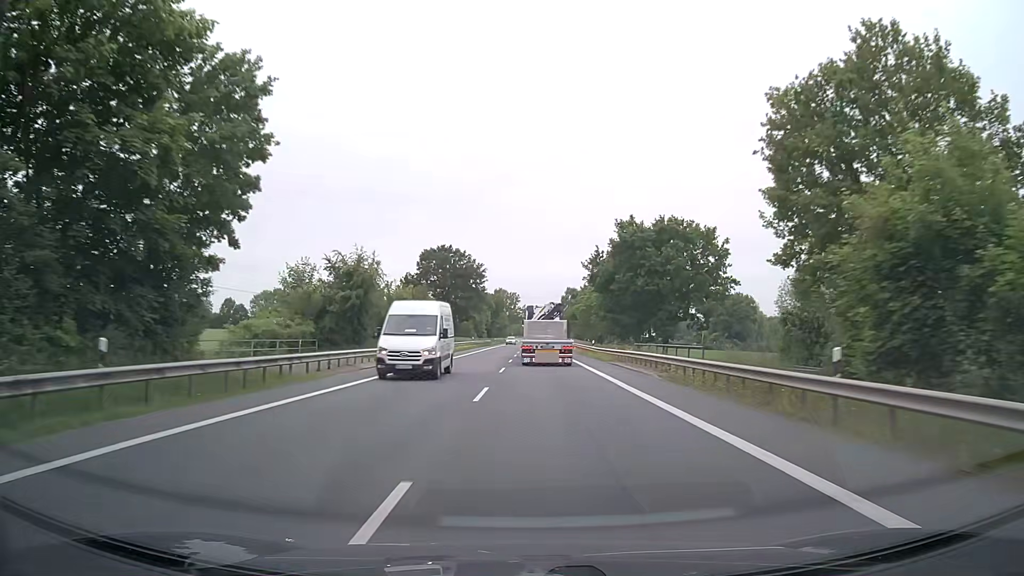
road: primary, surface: asphalt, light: Day
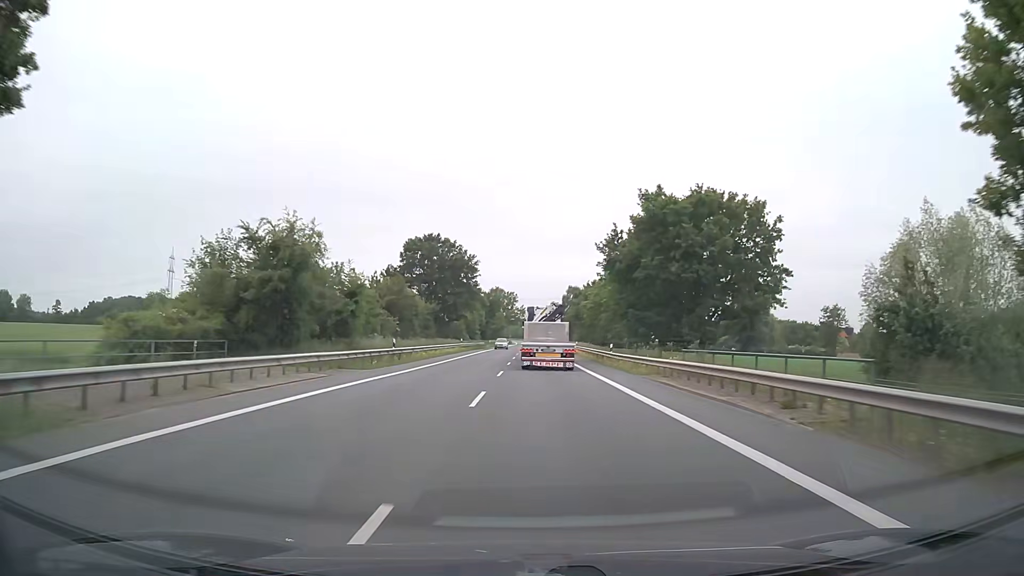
(+0.1, +13.0) m; 0°
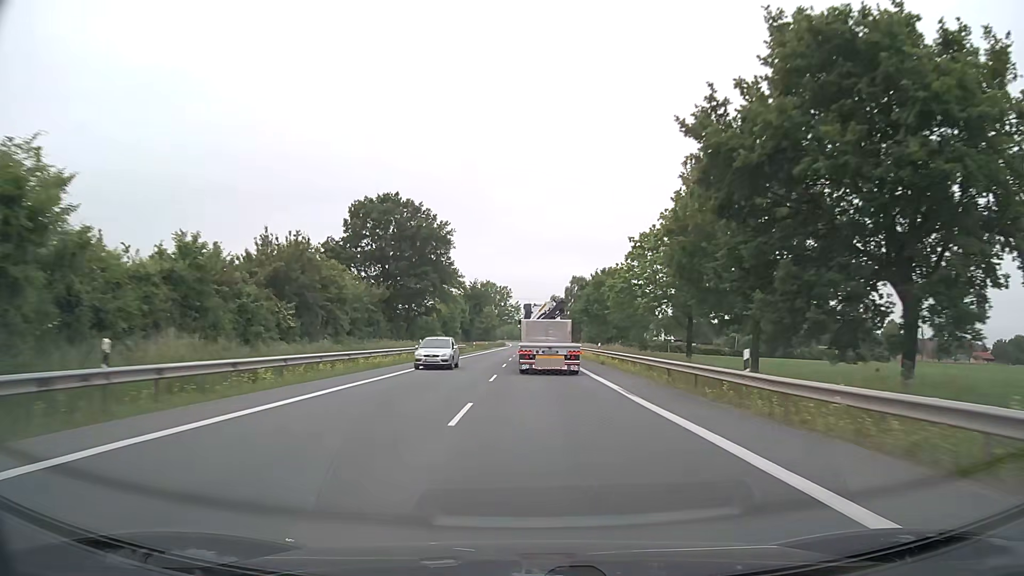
(+0.2, +27.2) m; +1°
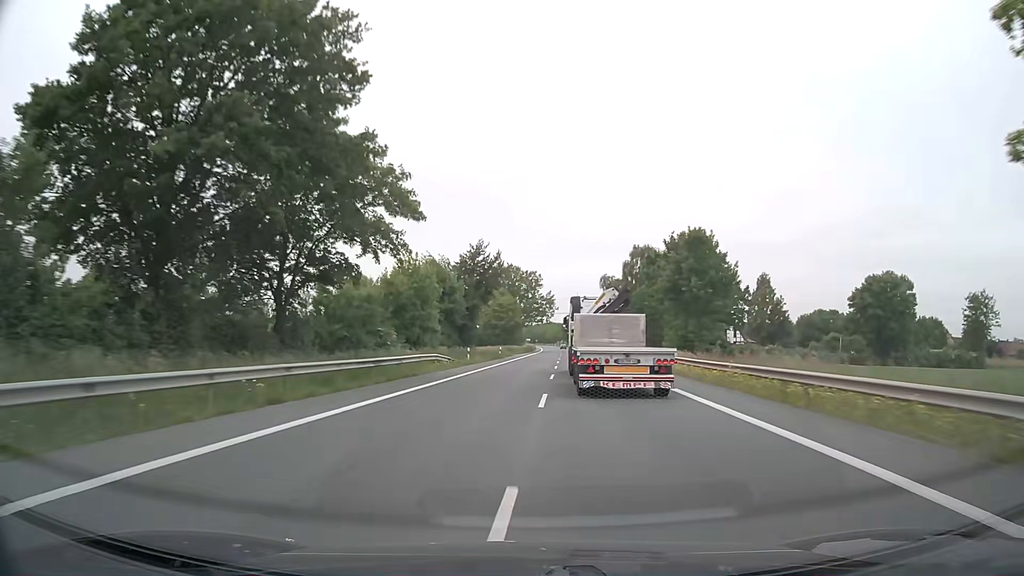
(-0.8, +45.1) m; -3°
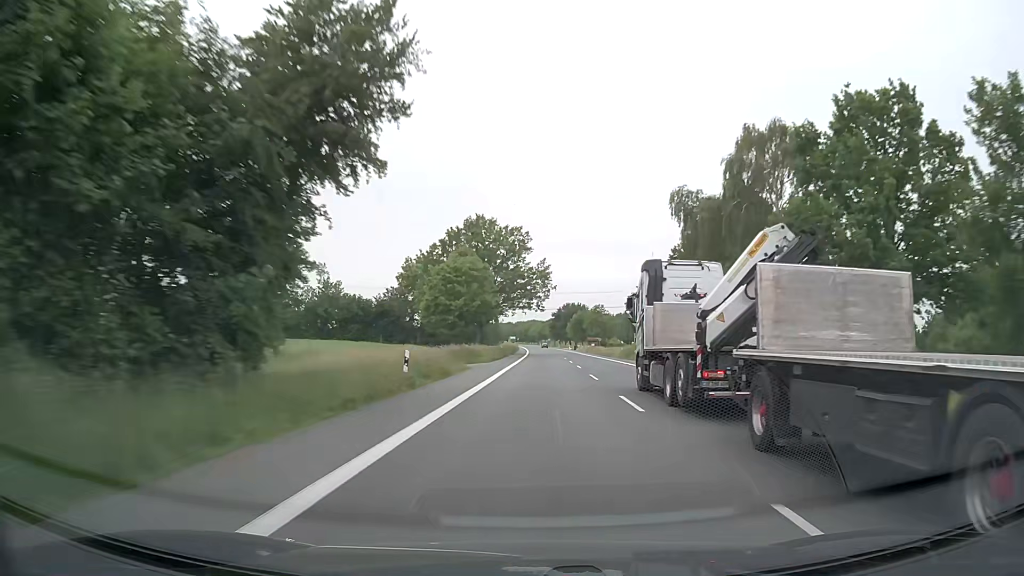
(+0.1, +49.7) m; +1°
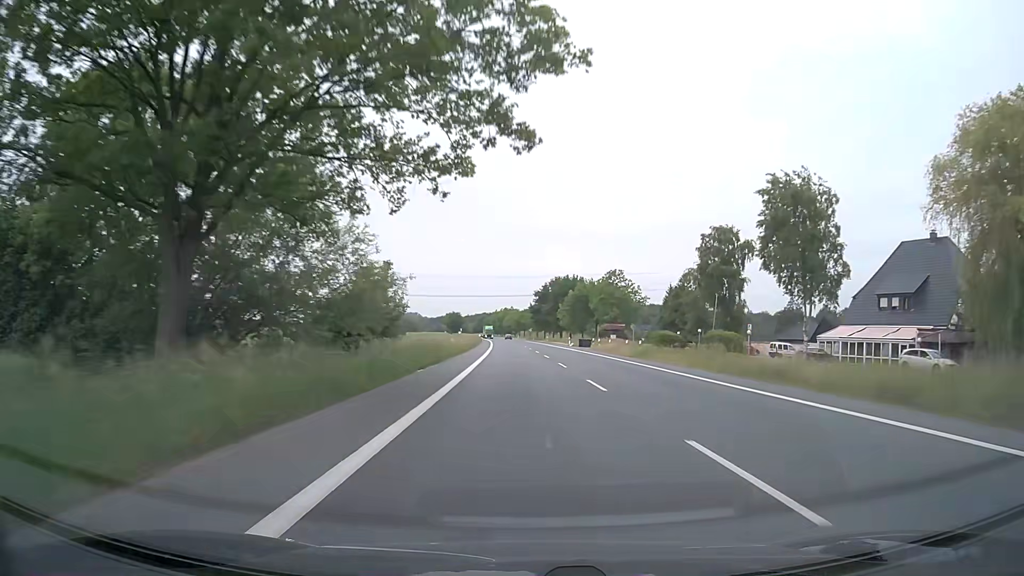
(+1.5, +69.2) m; +2°
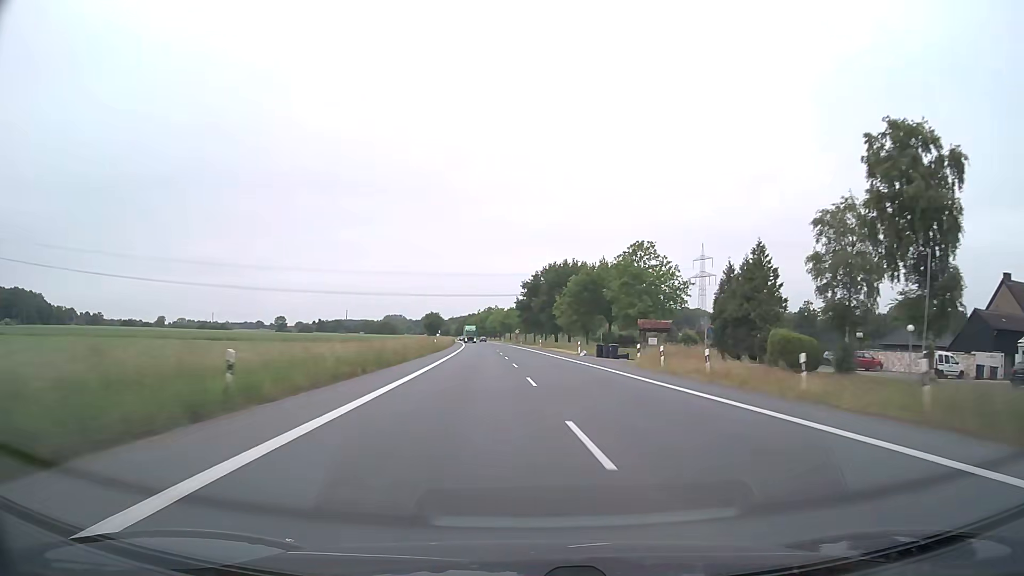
(+0.3, +33.8) m; +1°
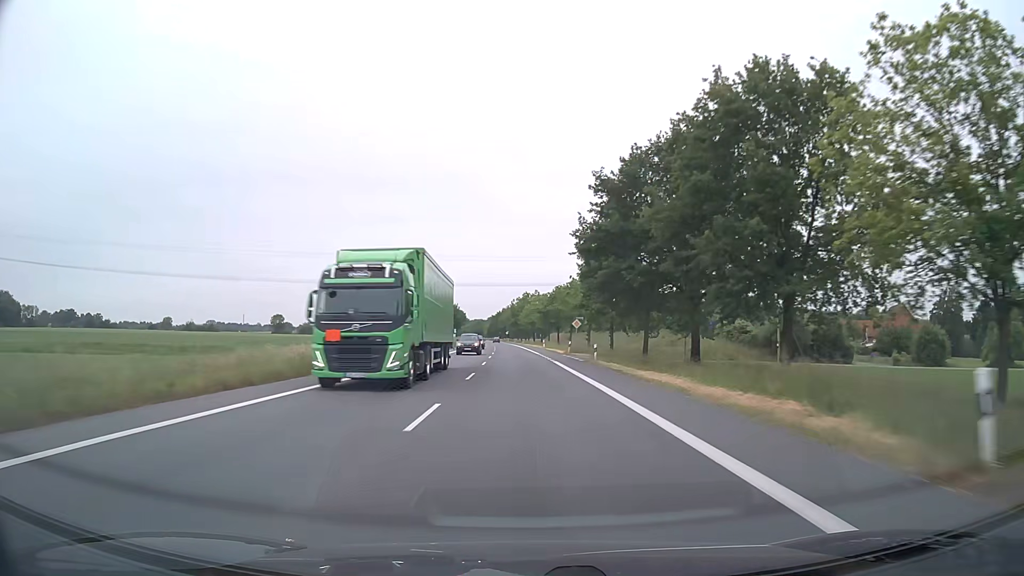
(-2.1, +81.4) m; -4°
(0, +10) (0, +20) (0, +30) (-1, +40) (-1, +50) (-1, +60) (-2, +70) (-2, +80) (-3, +90) (-3, +100) m
